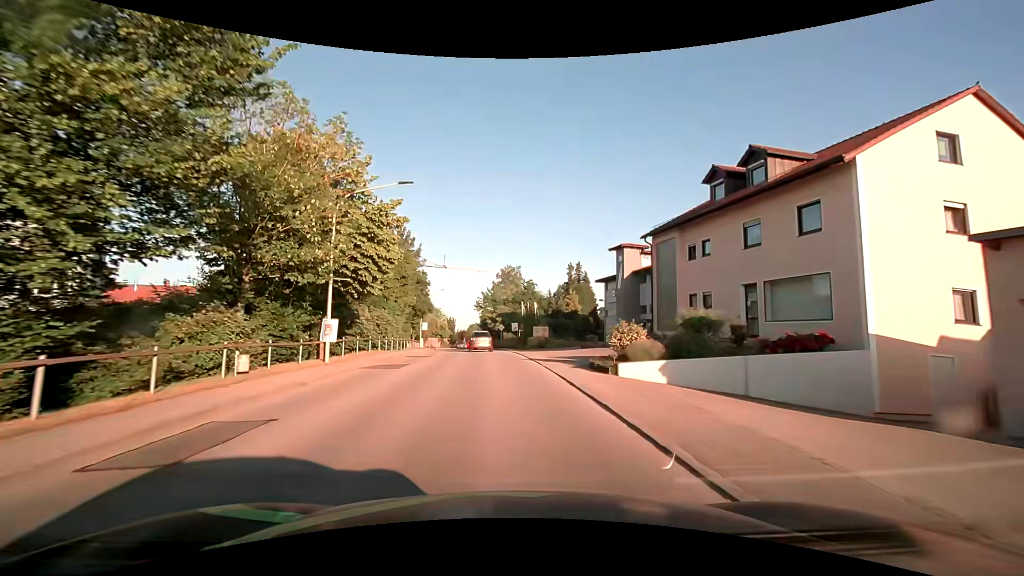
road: secondary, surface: asphalt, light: Day
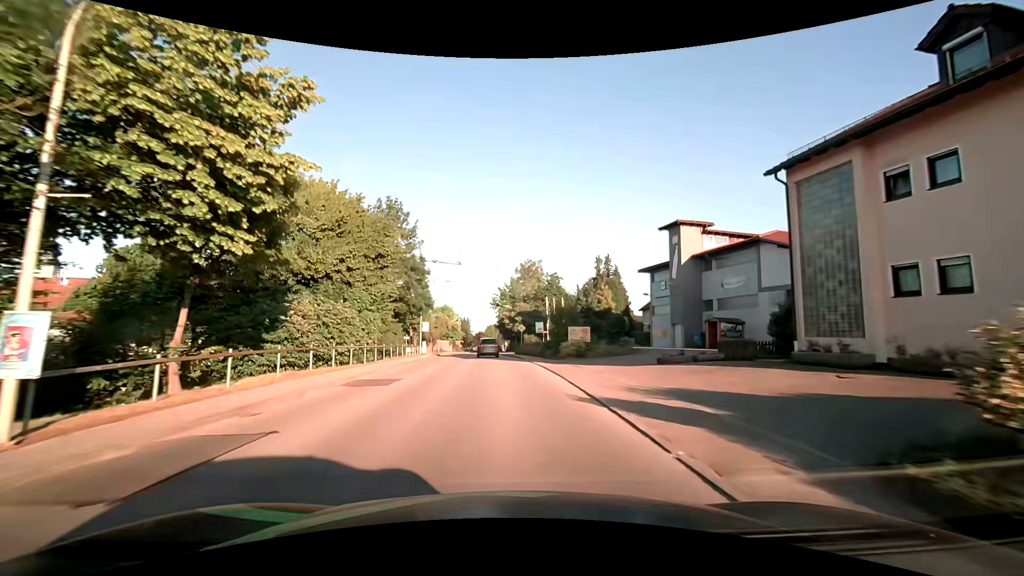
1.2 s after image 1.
(-0.2, +13.1) m; -2°
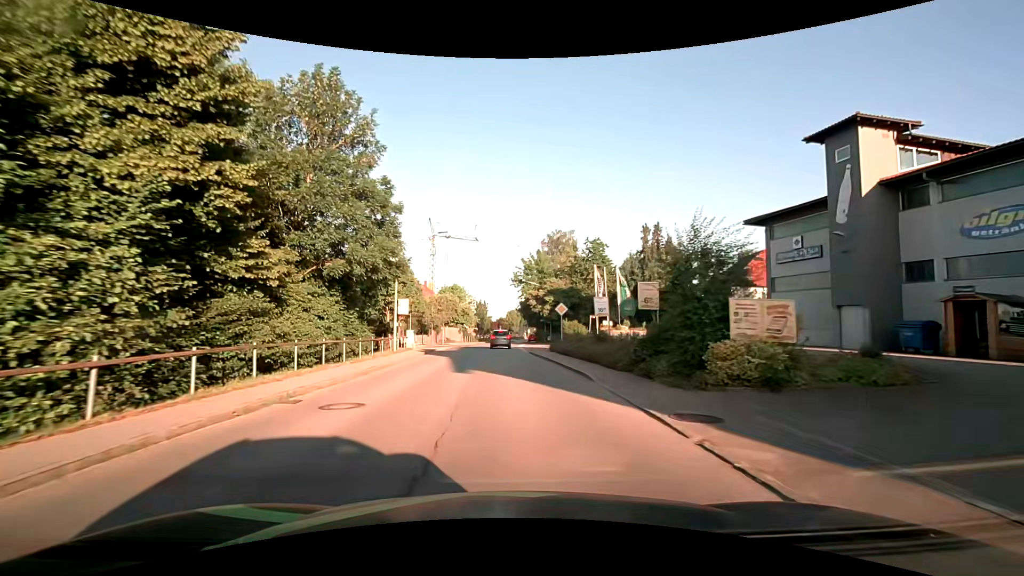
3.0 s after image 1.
(-0.5, +19.8) m; -2°
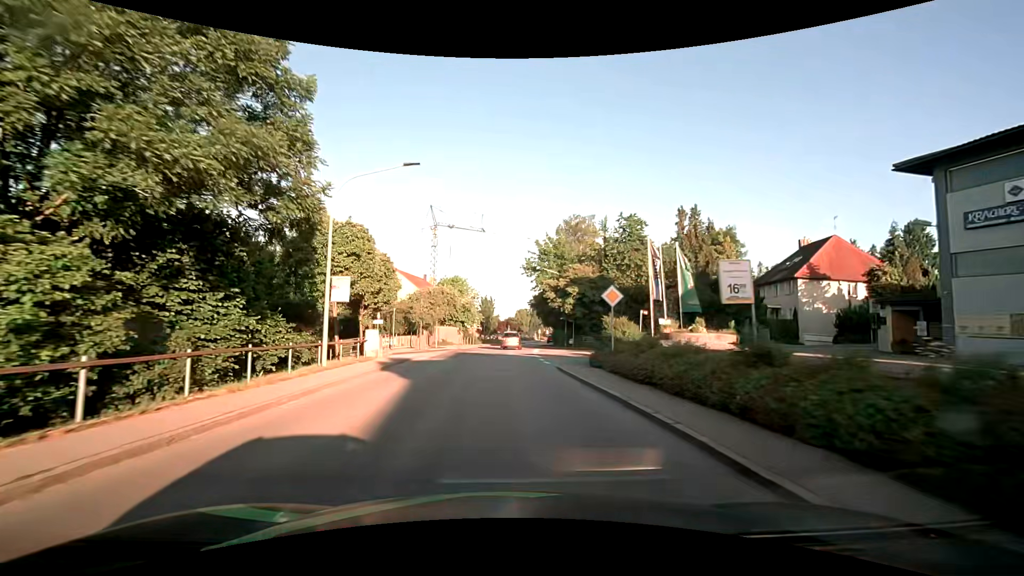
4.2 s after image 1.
(-0.1, +12.8) m; -1°
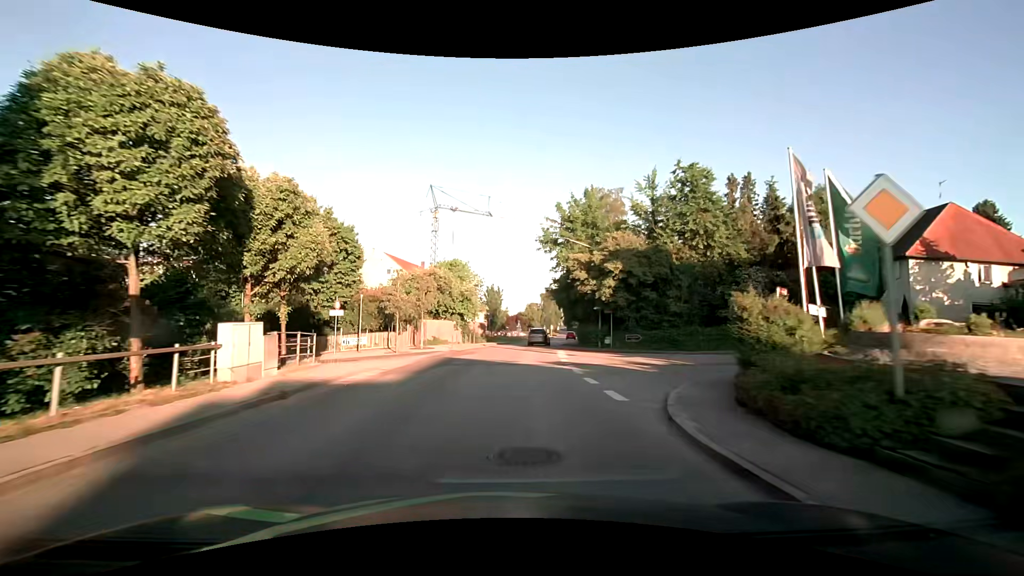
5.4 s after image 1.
(-0.1, +13.0) m; -1°
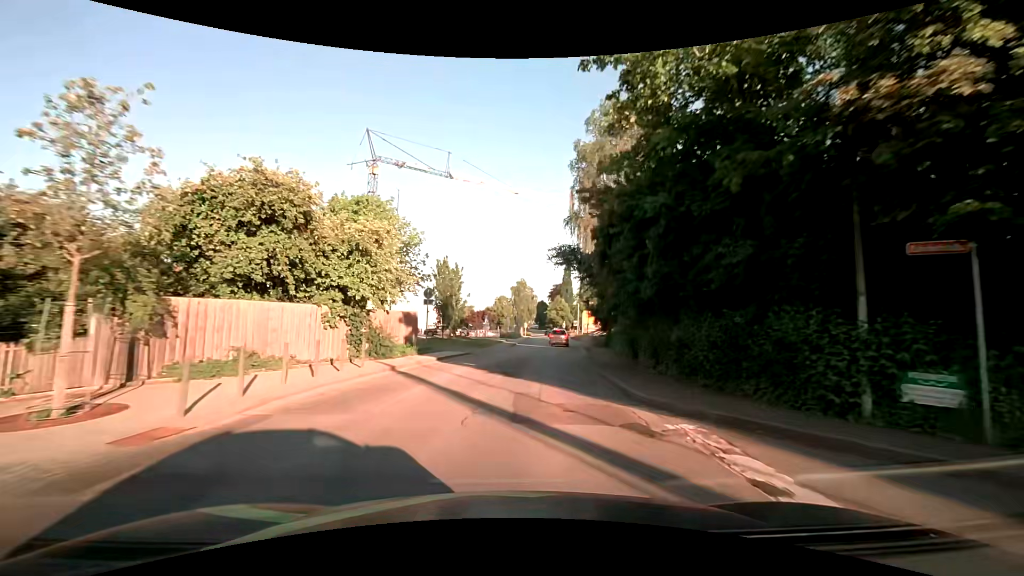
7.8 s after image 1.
(+0.4, +26.9) m; +4°
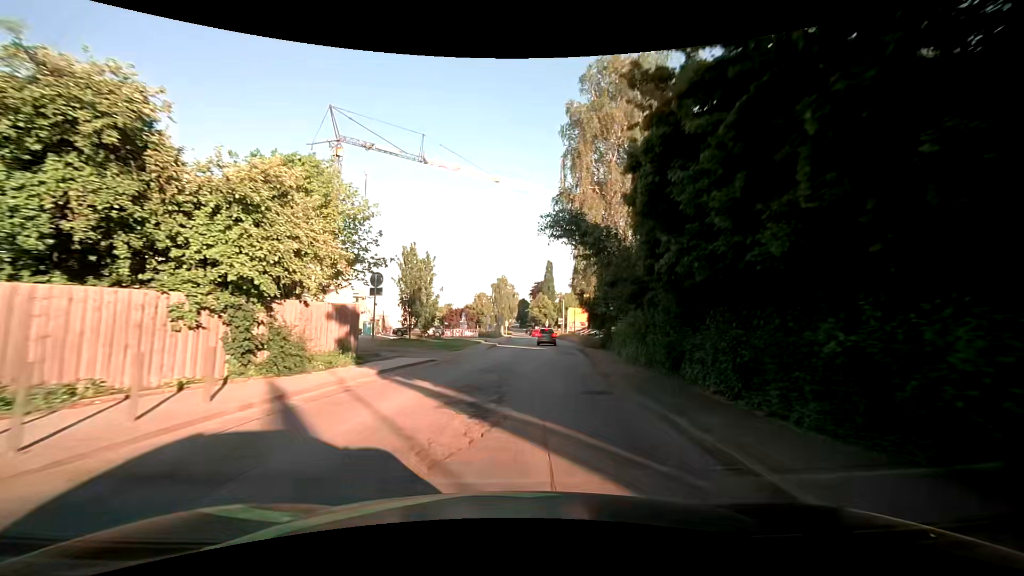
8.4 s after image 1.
(+0.1, +6.7) m; +1°
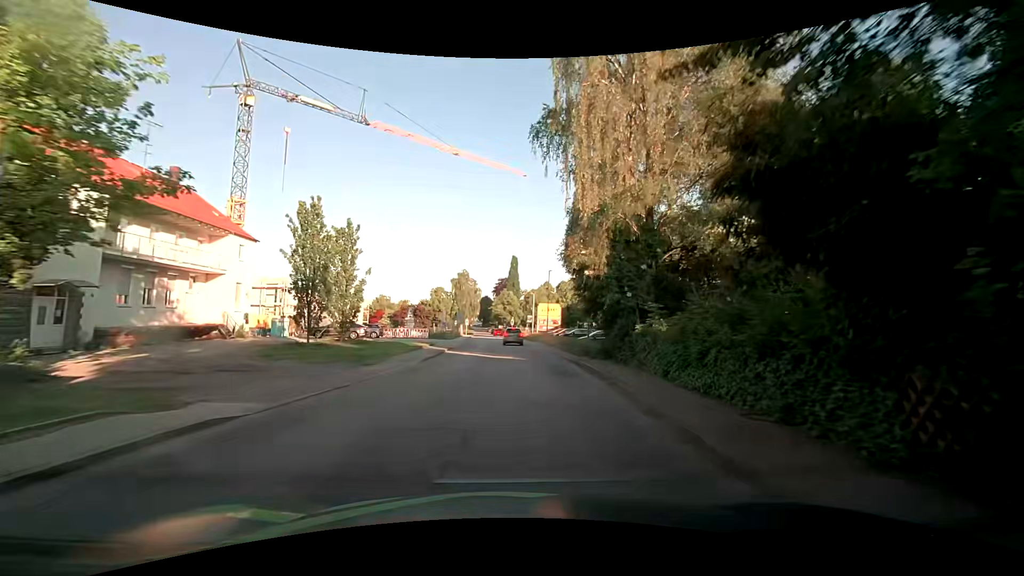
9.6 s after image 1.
(+0.6, +13.2) m; +5°
(0, +10) (0, +20) (0, +30) (0, +40) (0, +50) (0, +60) (-1, +70) (-1, +80) (-2, +90) (-2, +100) m
